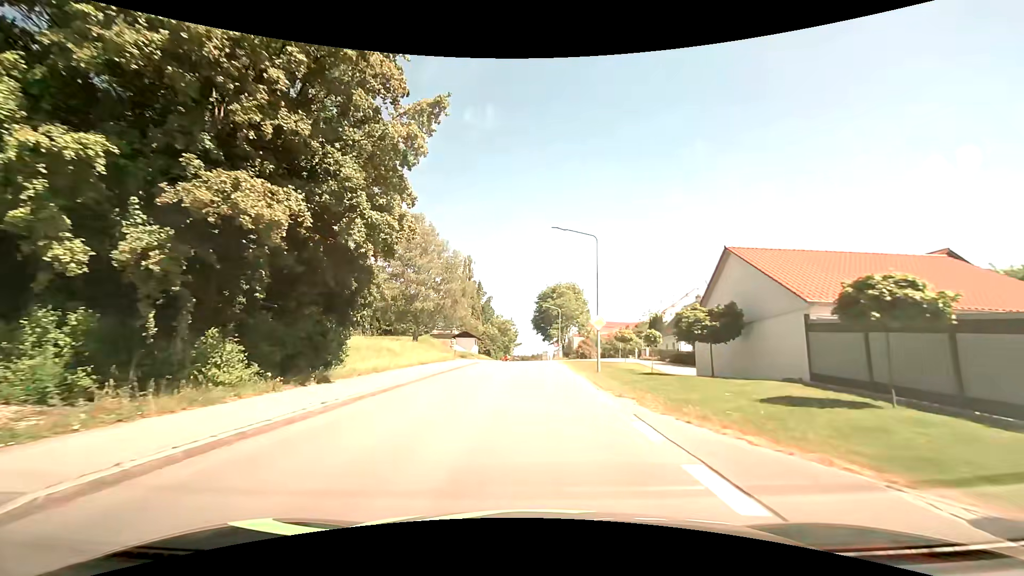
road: tertiary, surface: asphalt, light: Day
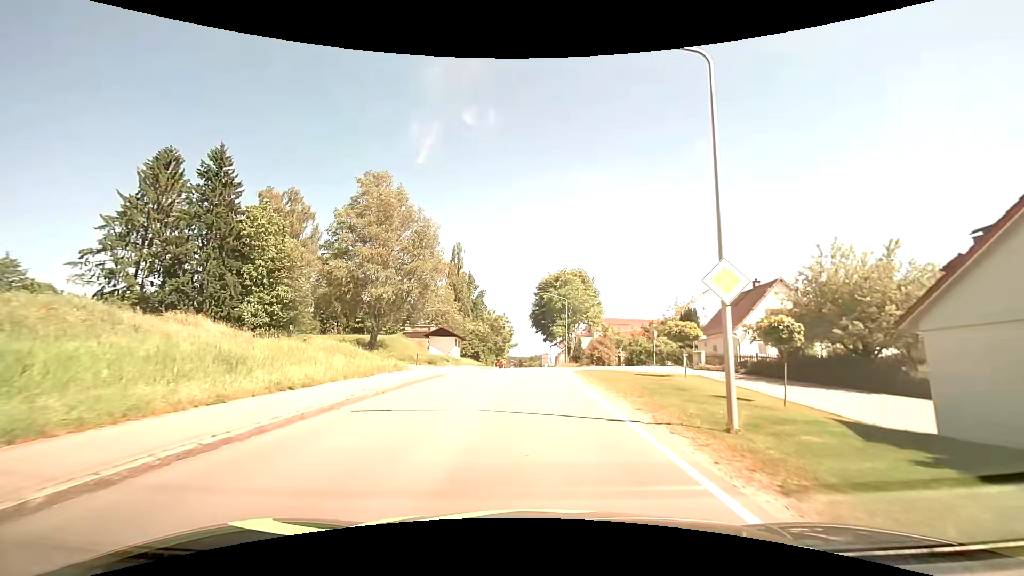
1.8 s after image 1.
(+0.1, +16.7) m; 0°
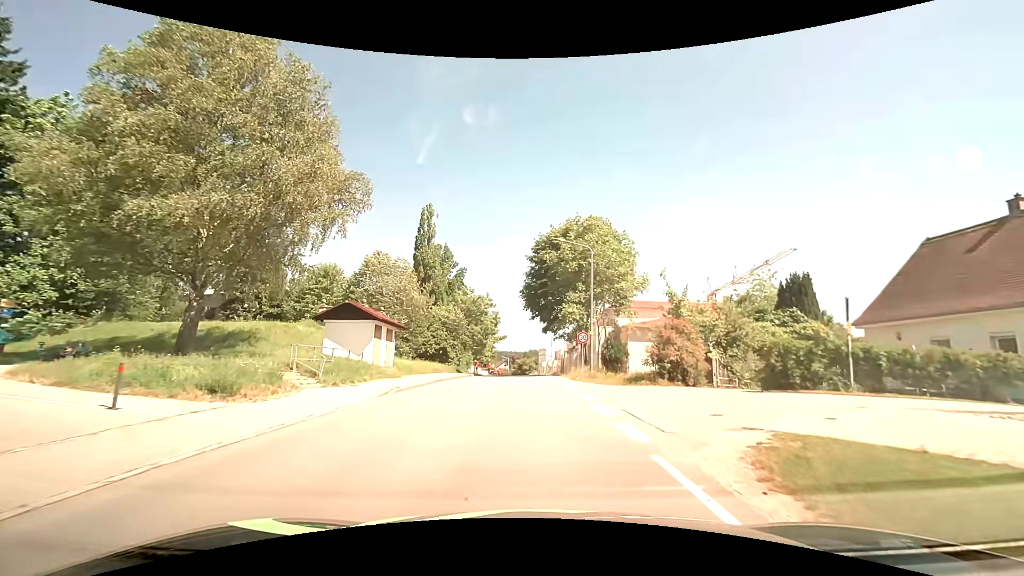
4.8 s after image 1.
(+0.2, +25.6) m; +1°
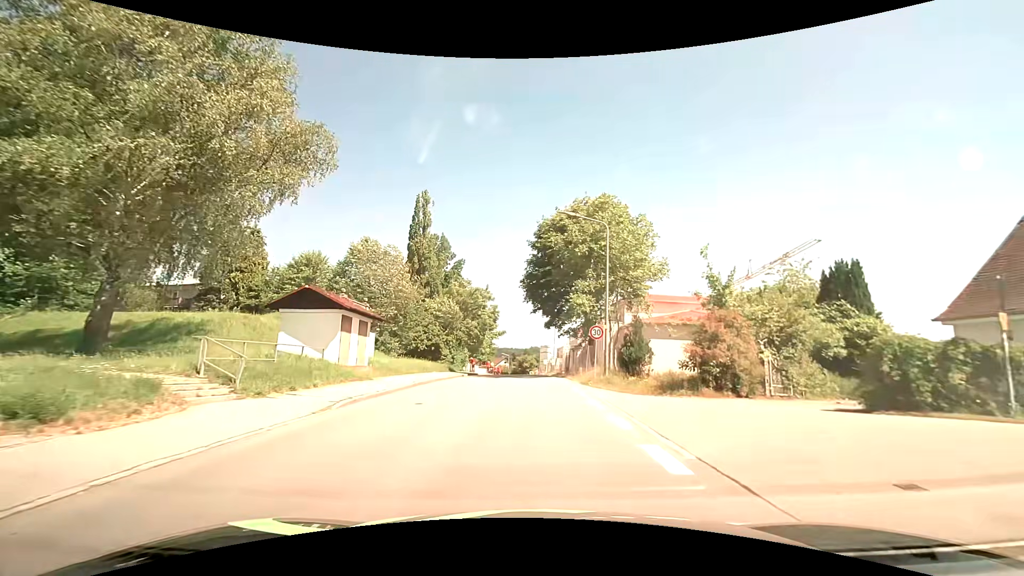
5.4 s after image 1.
(0.0, +4.9) m; 0°
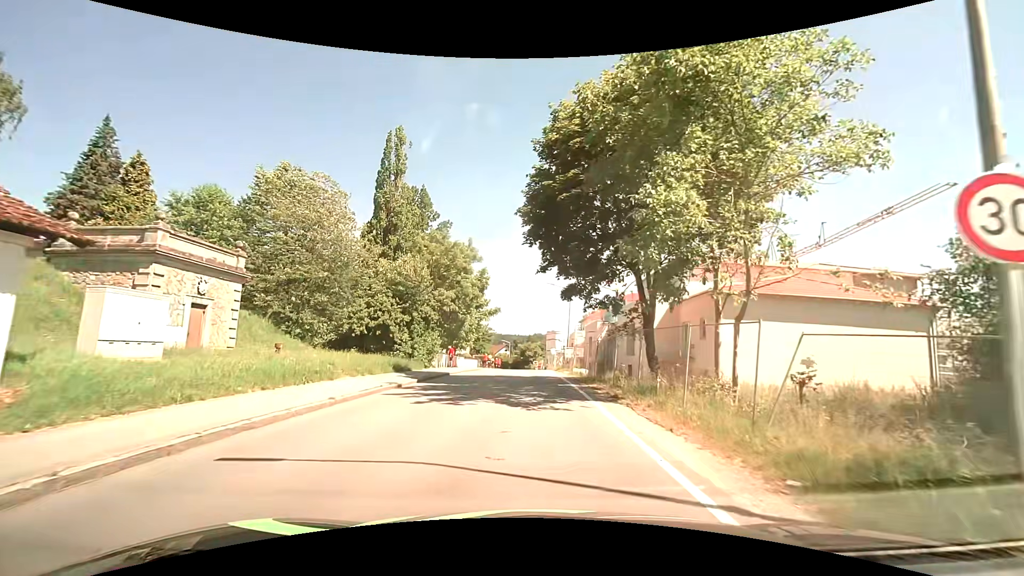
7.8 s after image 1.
(+0.1, +18.2) m; 0°
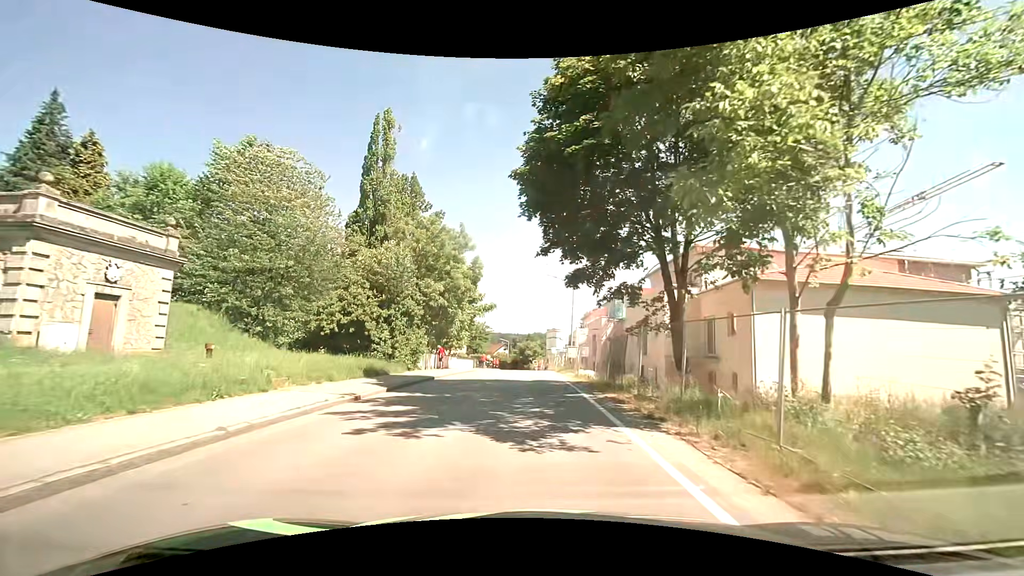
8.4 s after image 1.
(0.0, +4.3) m; 0°
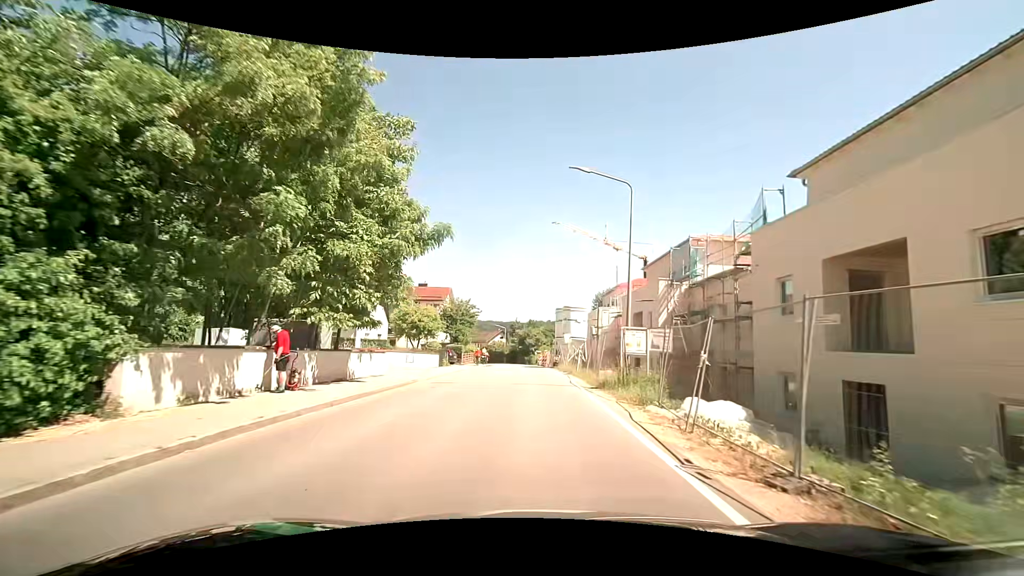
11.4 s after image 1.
(0.0, +23.0) m; 0°
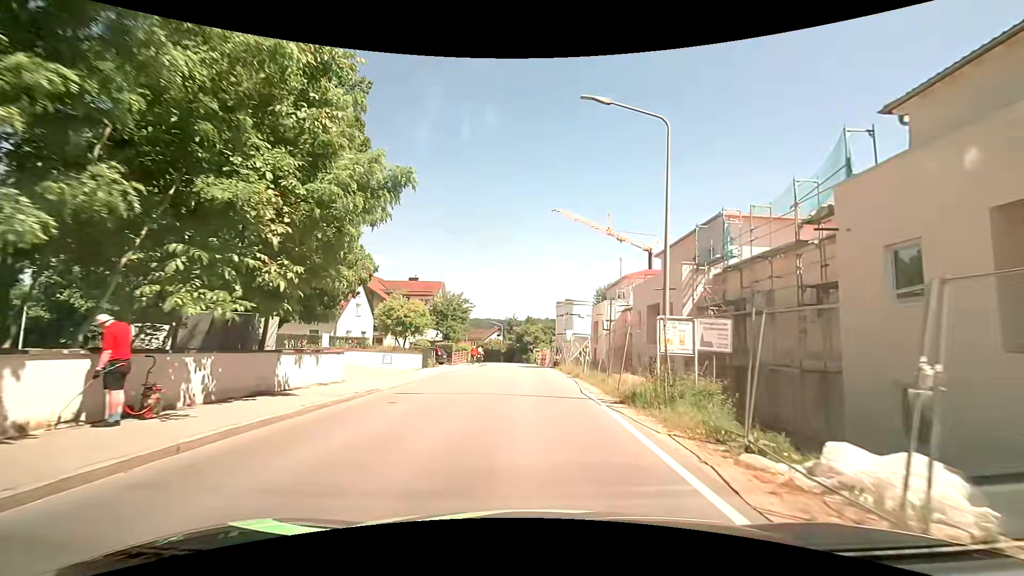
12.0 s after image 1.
(0.0, +5.0) m; 0°
(0, +10) (0, +20) (0, +30) (0, +40) (0, +50) (0, +60) (-1, +70) (-2, +80) (-5, +90) (-8, +99) m
